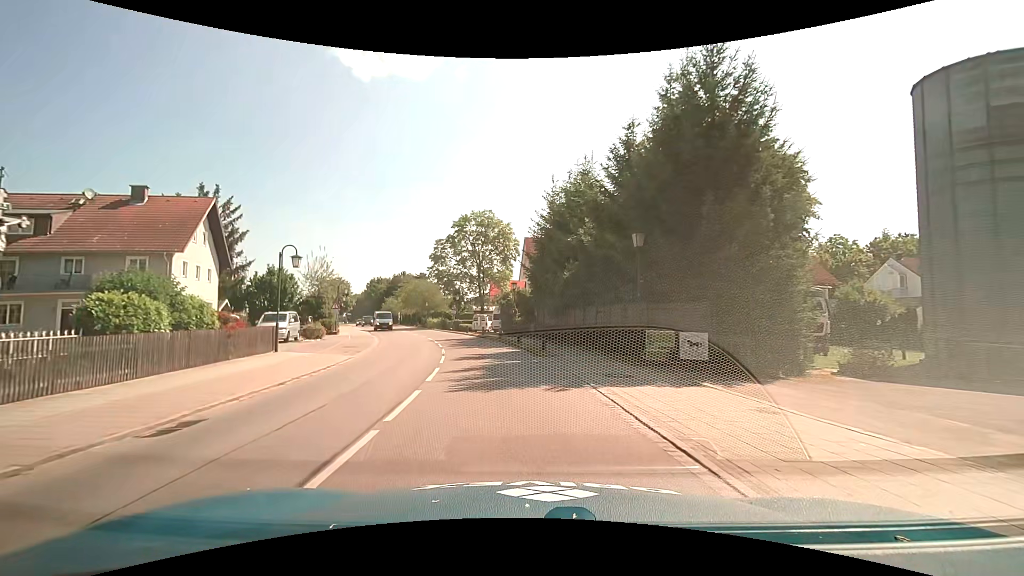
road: tertiary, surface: asphalt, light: Day
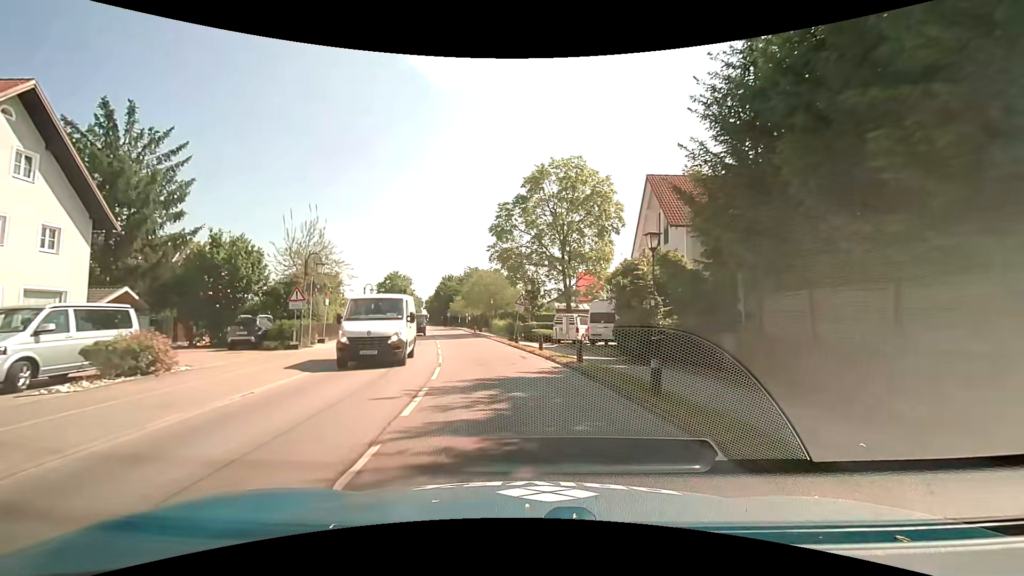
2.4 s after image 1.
(-2.2, +22.4) m; -9°
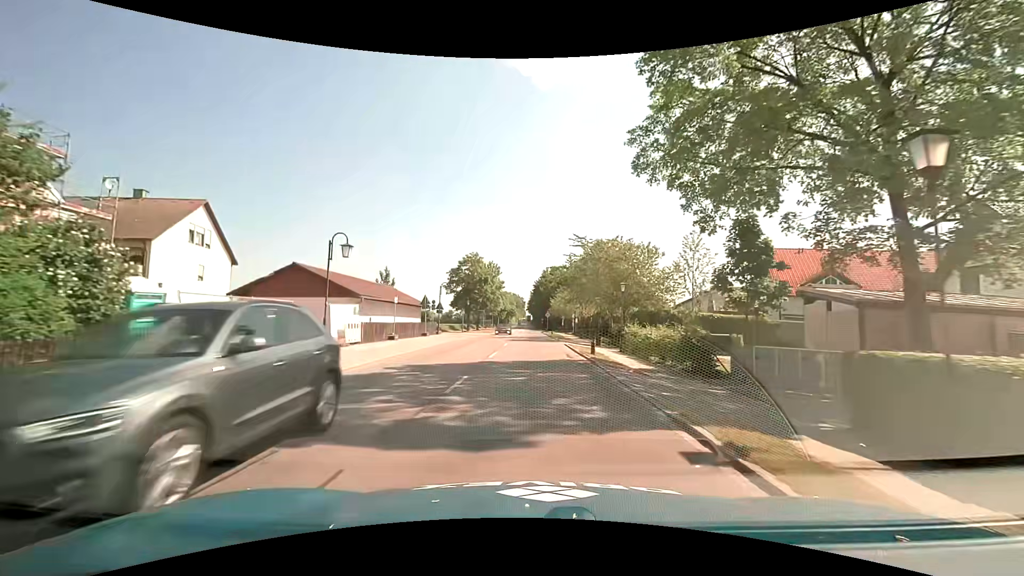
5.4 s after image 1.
(-3.4, +29.7) m; -12°
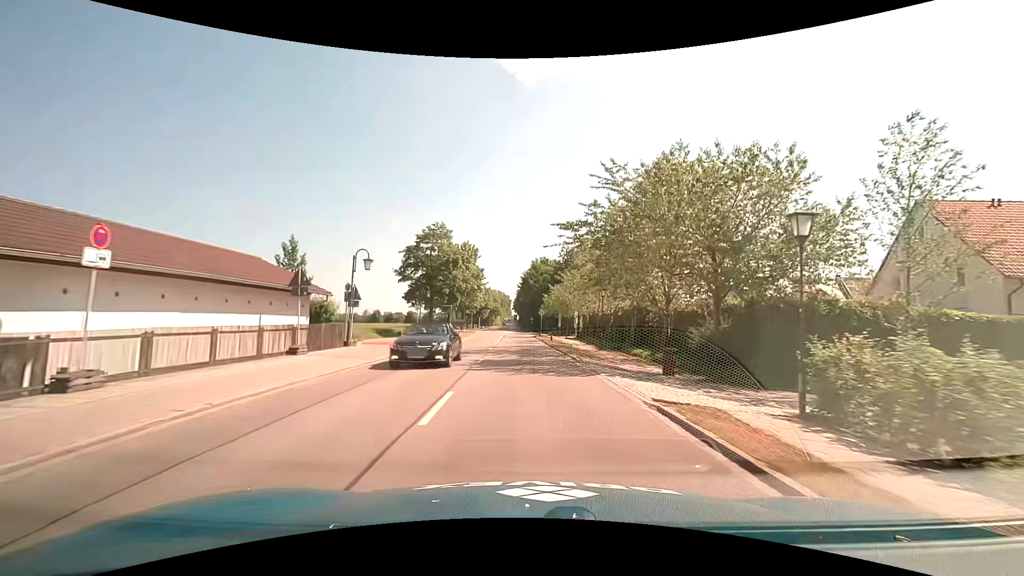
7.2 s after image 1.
(-0.3, +20.8) m; +1°
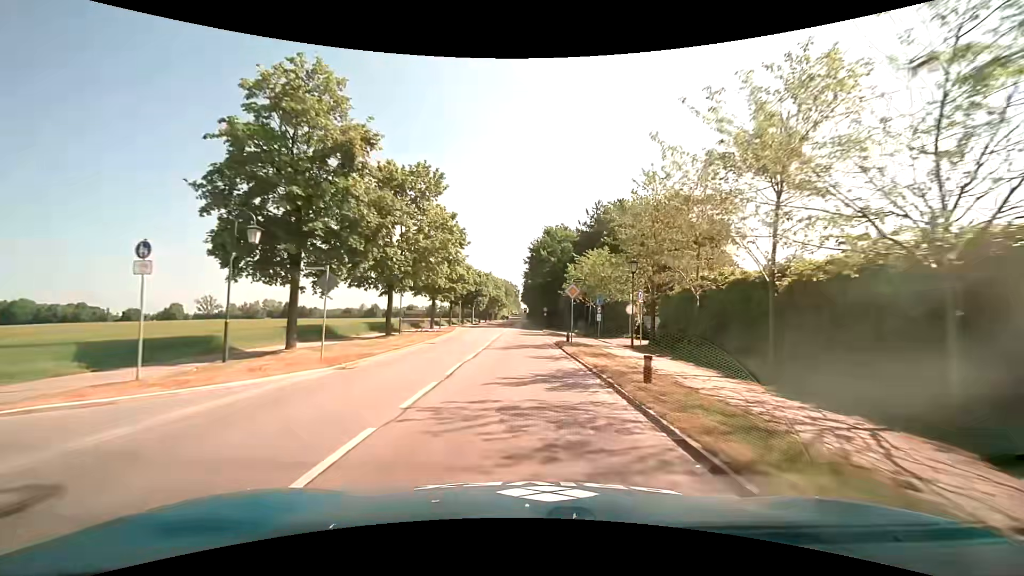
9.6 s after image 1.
(-0.1, +30.6) m; -1°
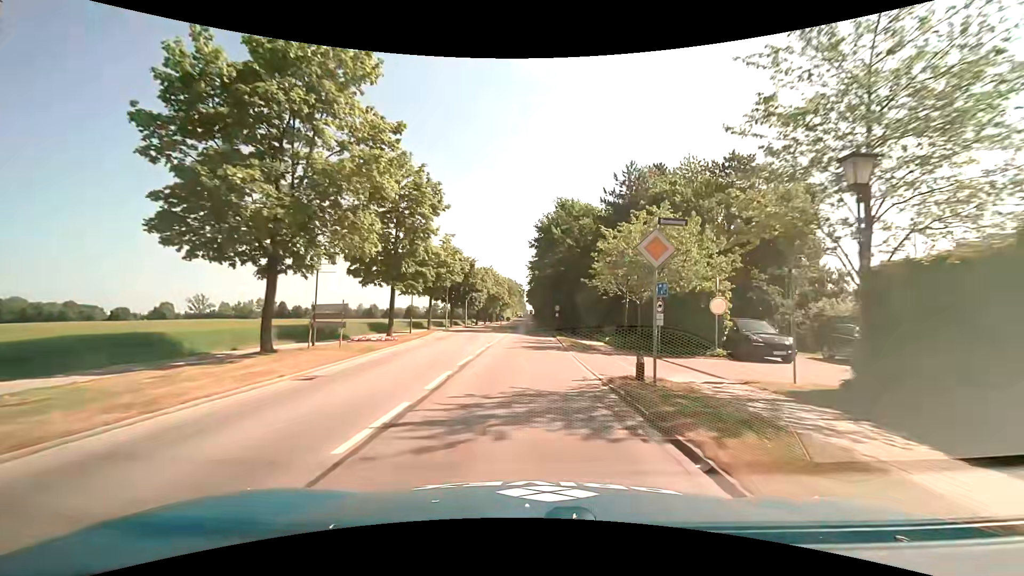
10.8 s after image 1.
(-0.2, +16.1) m; 0°
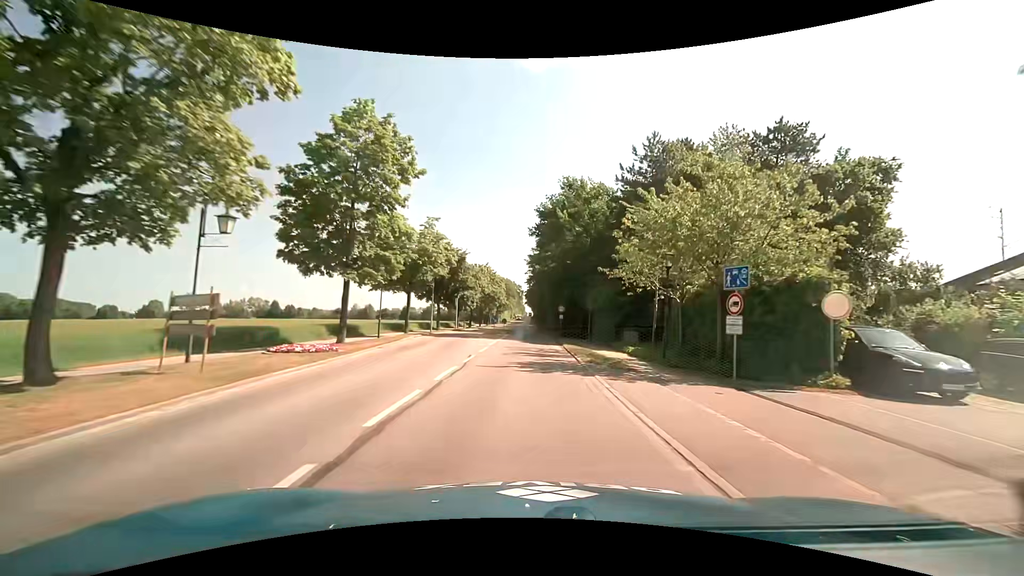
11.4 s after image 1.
(0.0, +8.0) m; 0°
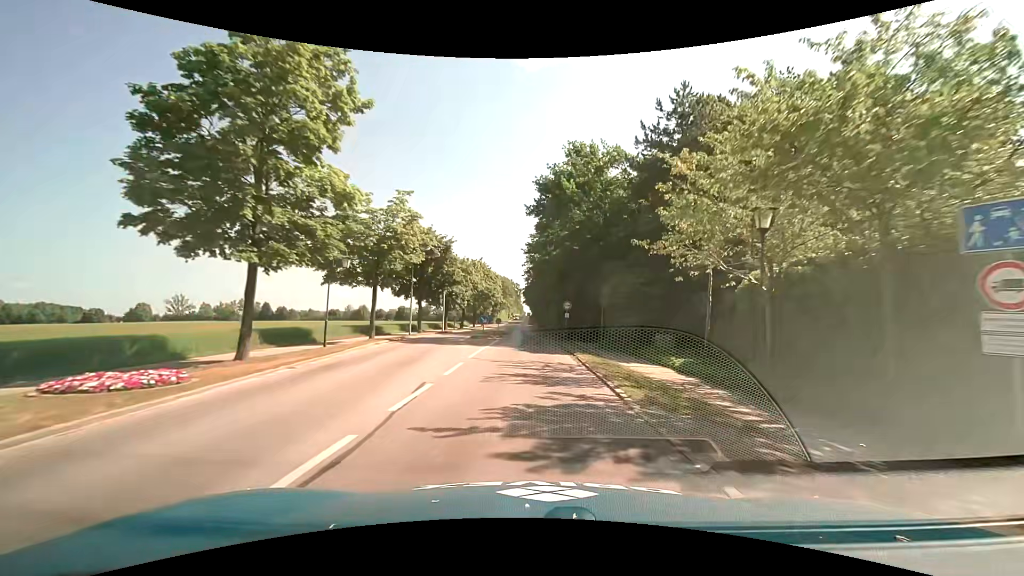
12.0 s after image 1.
(0.0, +7.9) m; +1°
(0, +10) (0, +20) (0, +30) (0, +40) (0, +50) (-1, +60) (-1, +70) (-1, +80) (-1, +90) (-2, +100) m
